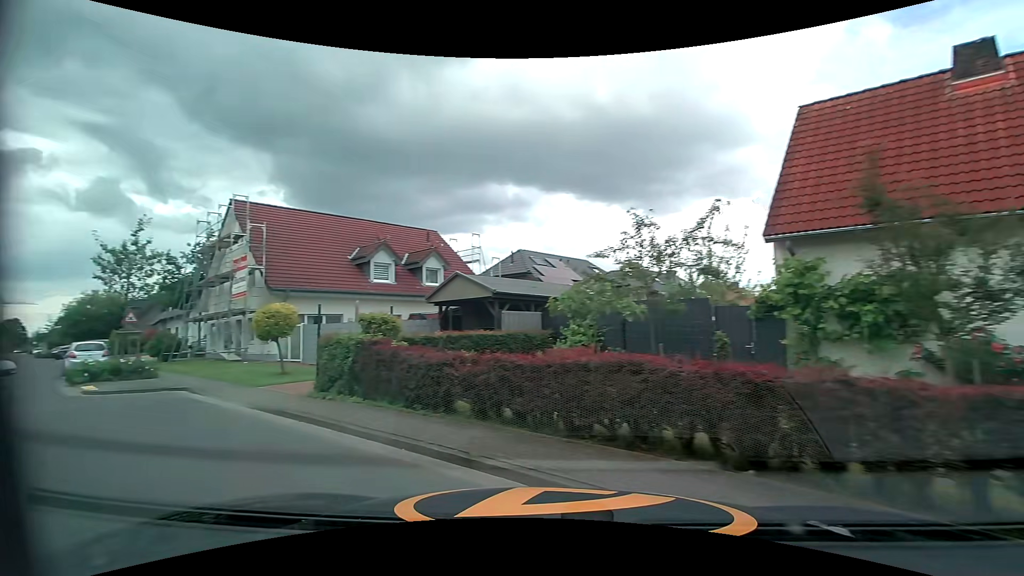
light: Day
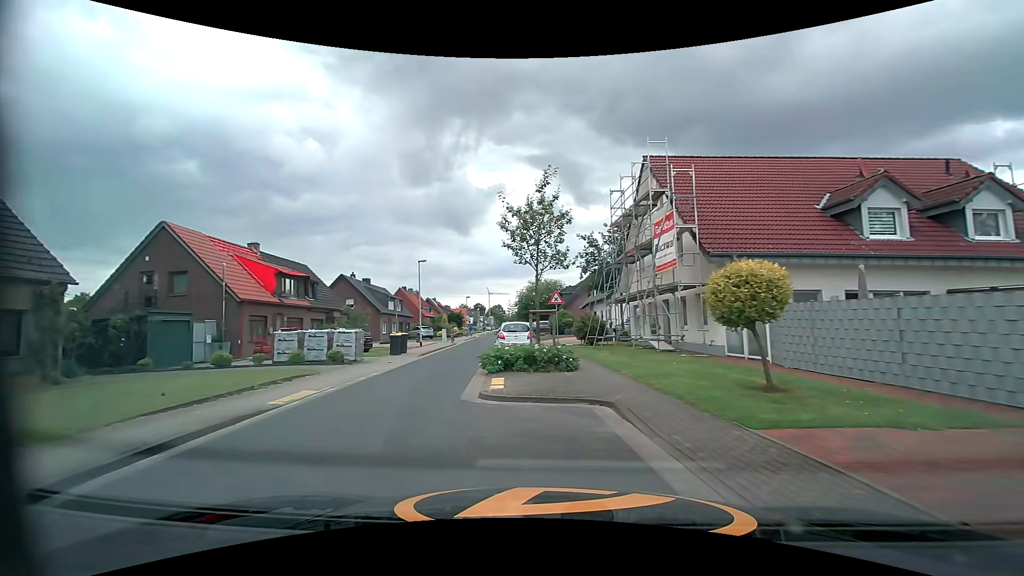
(-3.7, +7.3) m; -45°
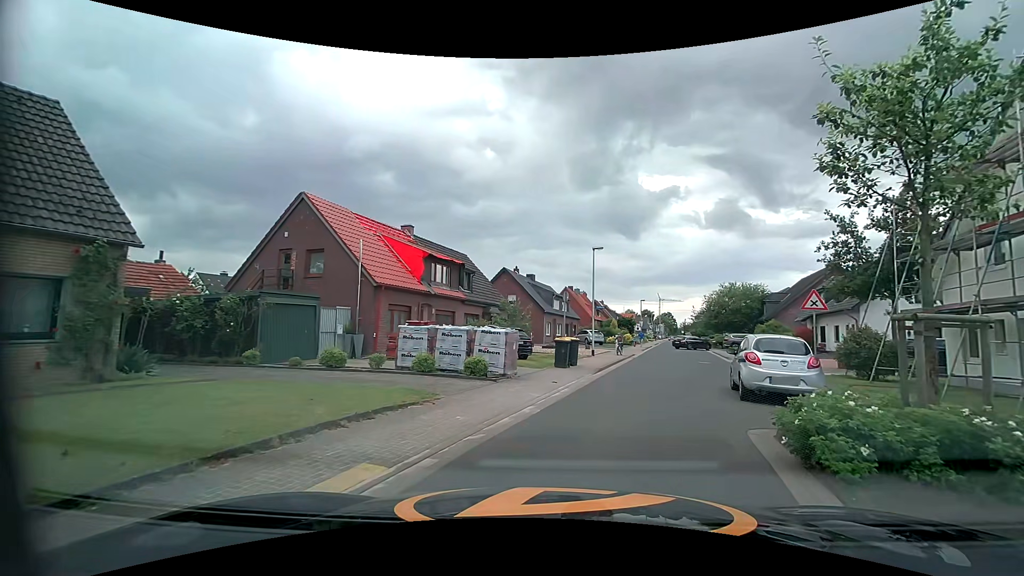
(-1.8, +7.4) m; -20°
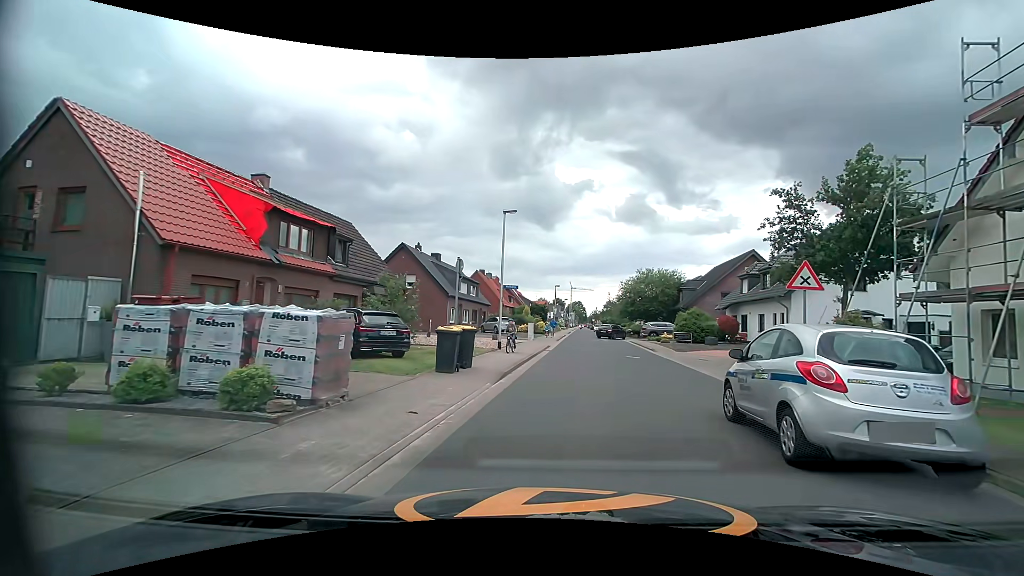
(+0.7, +6.7) m; +10°
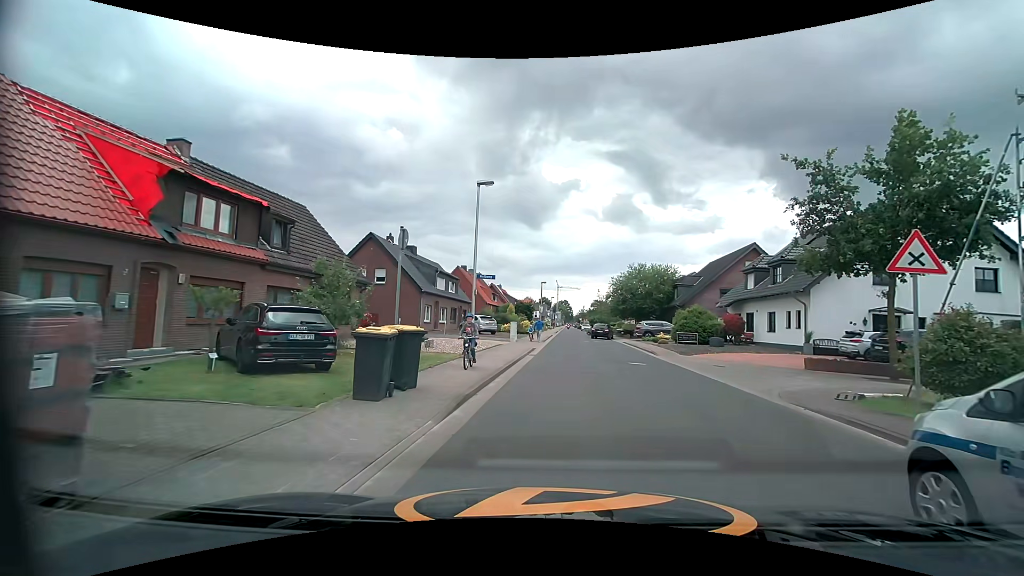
(+0.1, +4.3) m; +3°
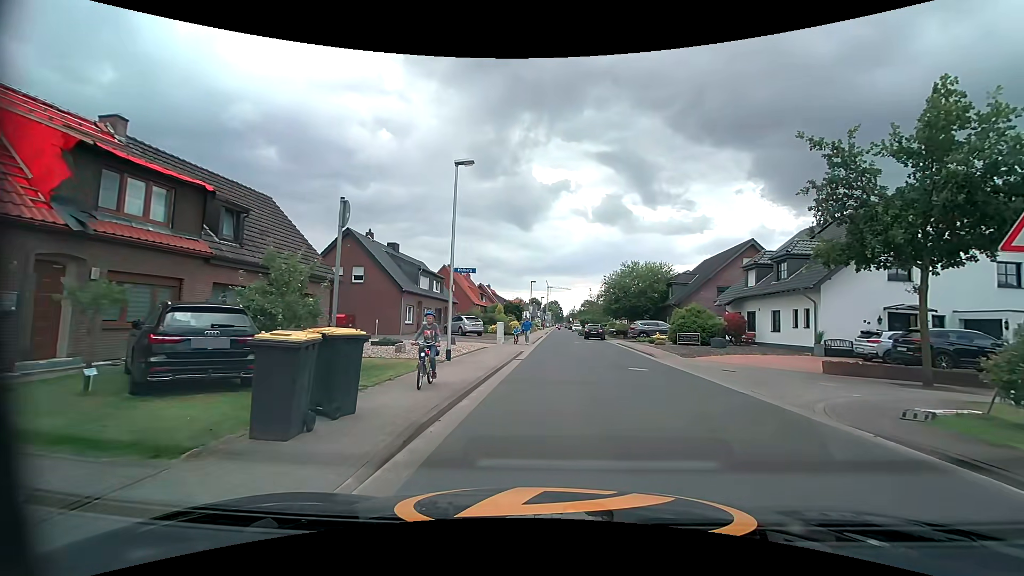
(0.0, +2.4) m; +1°
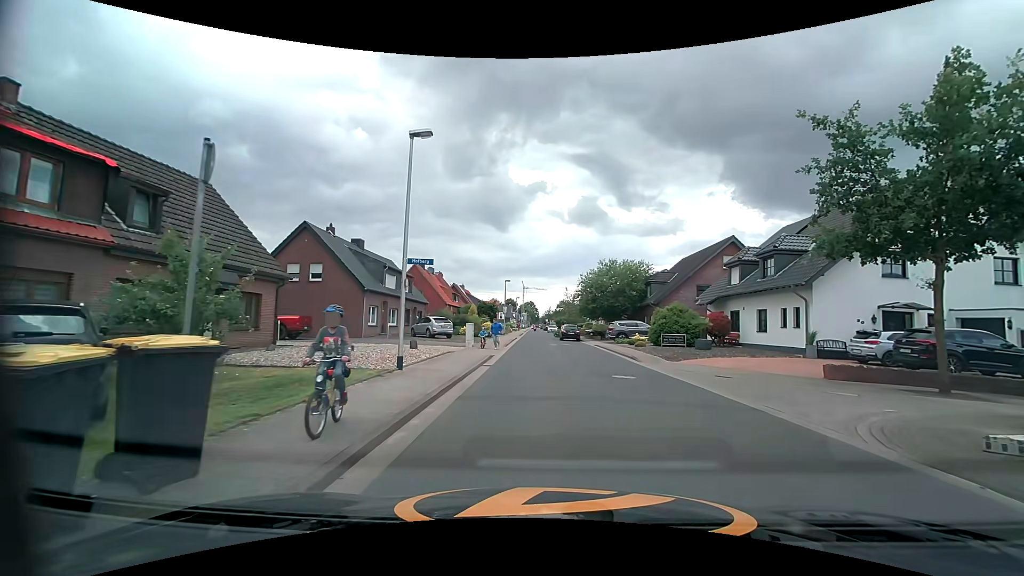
(0.0, +2.4) m; +2°
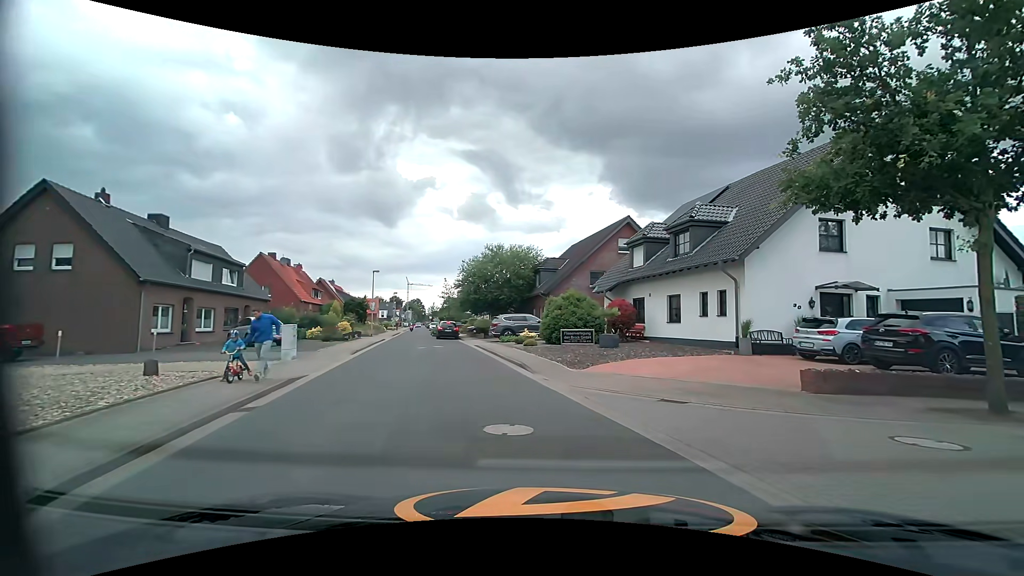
(+0.7, +7.4) m; +13°
